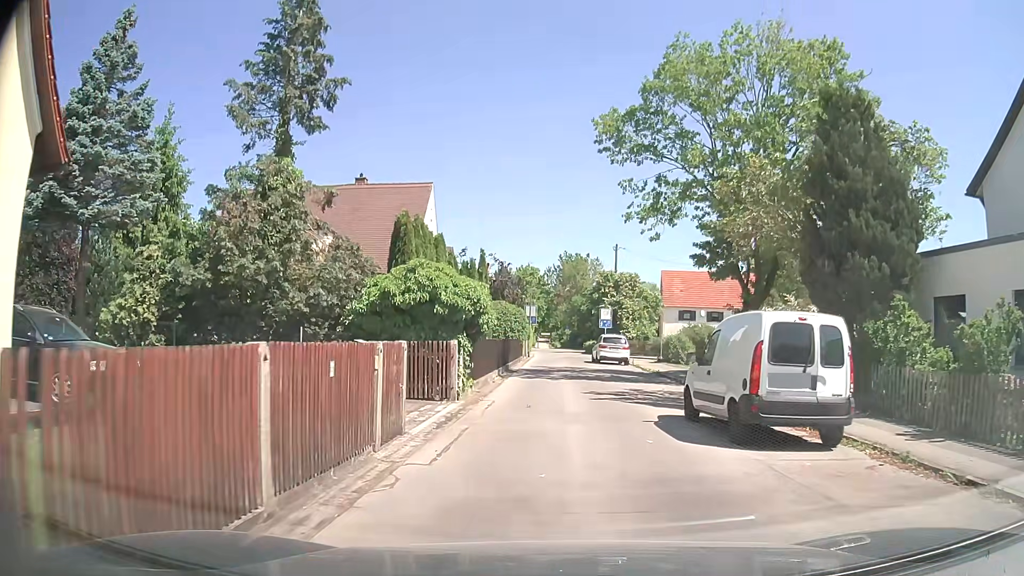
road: residential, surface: asphalt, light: Day
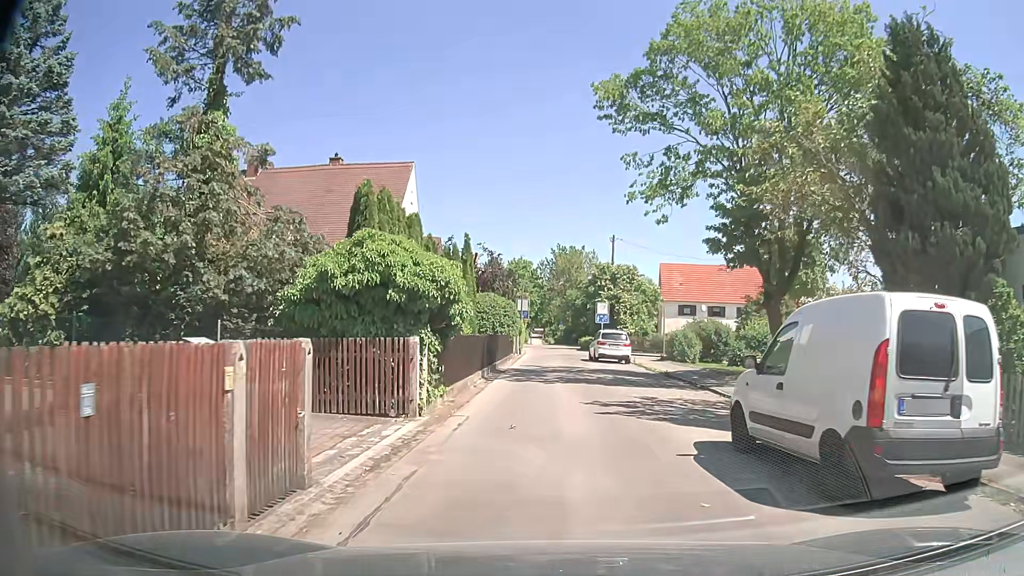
(0.0, +3.5) m; 0°
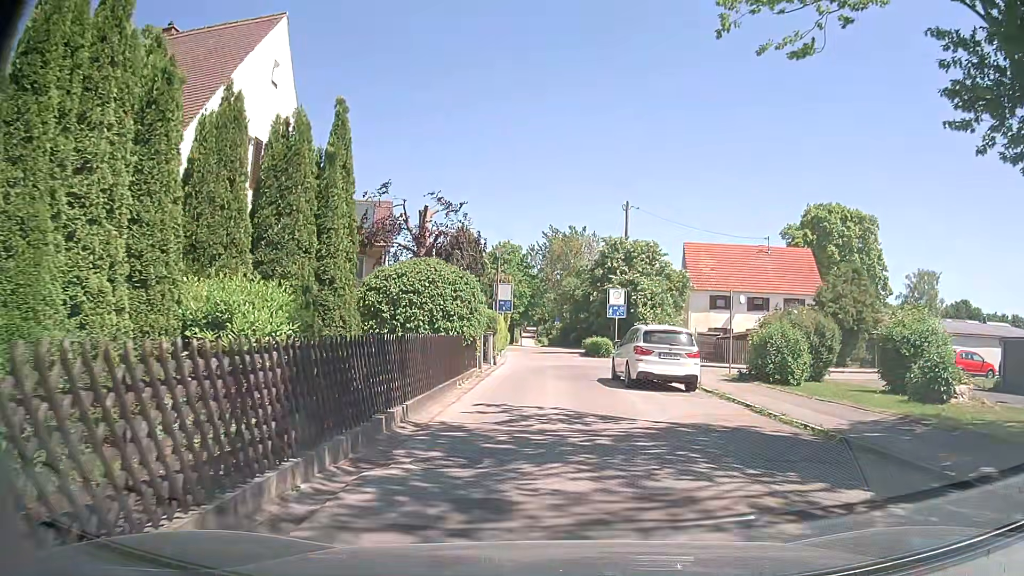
(+0.2, +16.4) m; +2°
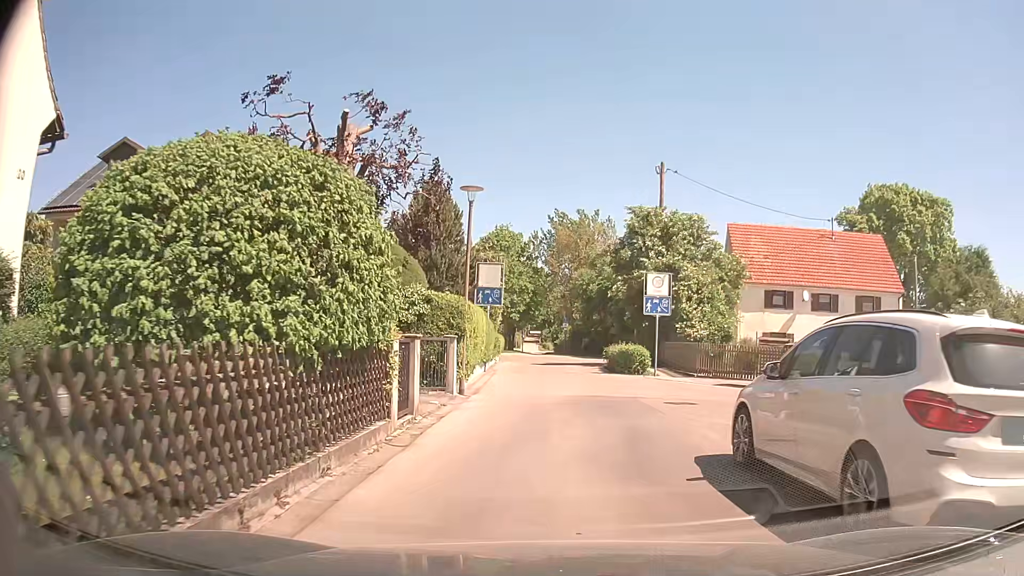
(-0.3, +12.8) m; -2°
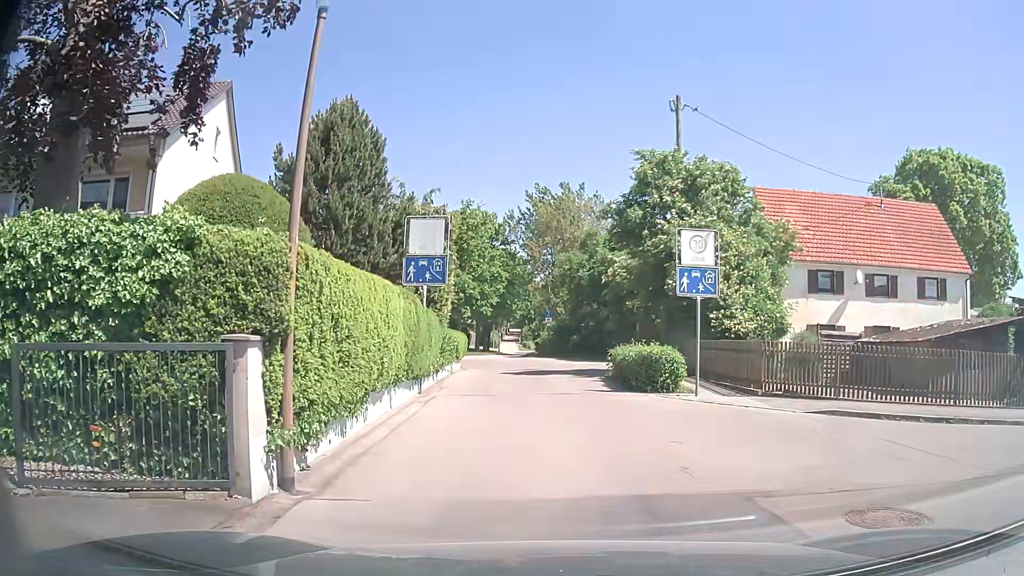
(+0.2, +9.9) m; +2°
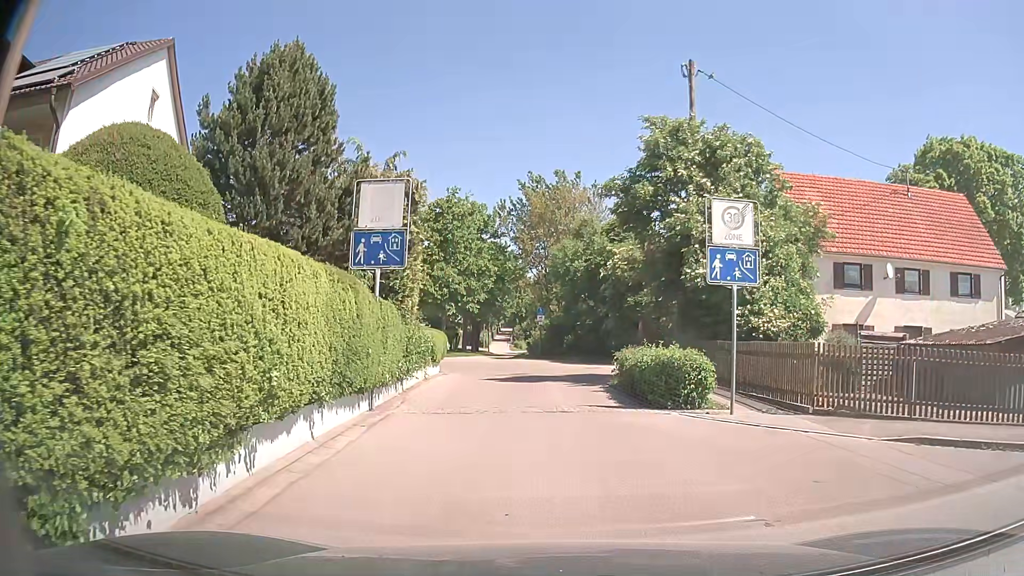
(0.0, +3.8) m; +1°
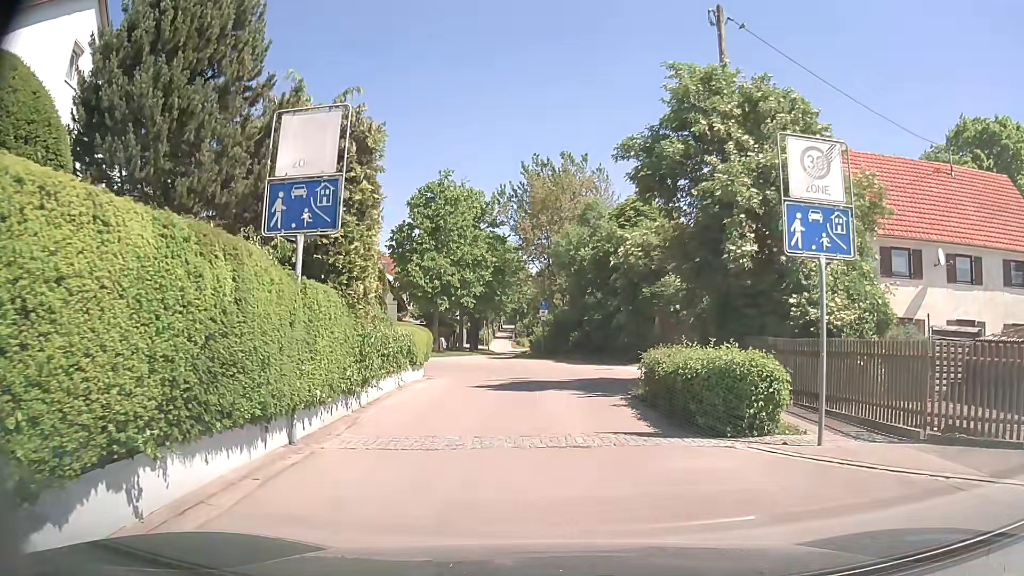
(0.0, +4.2) m; -1°
